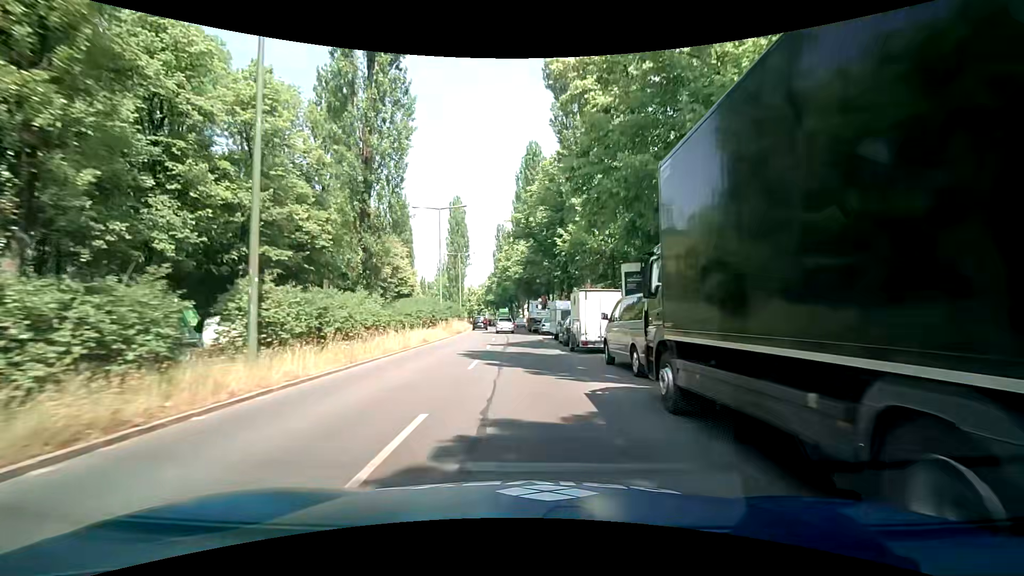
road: secondary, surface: asphalt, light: Day
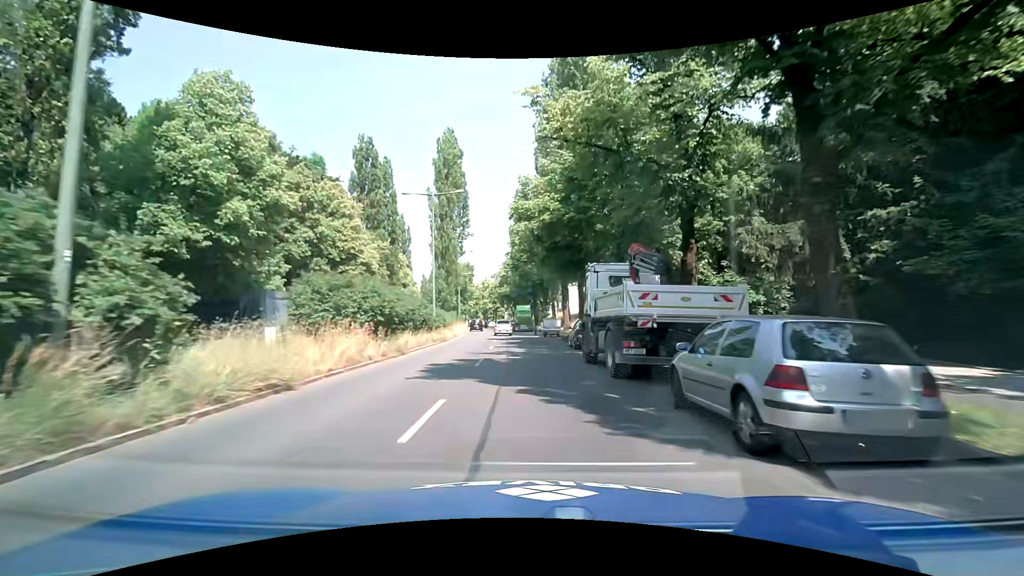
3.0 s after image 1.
(-1.8, +34.7) m; -4°
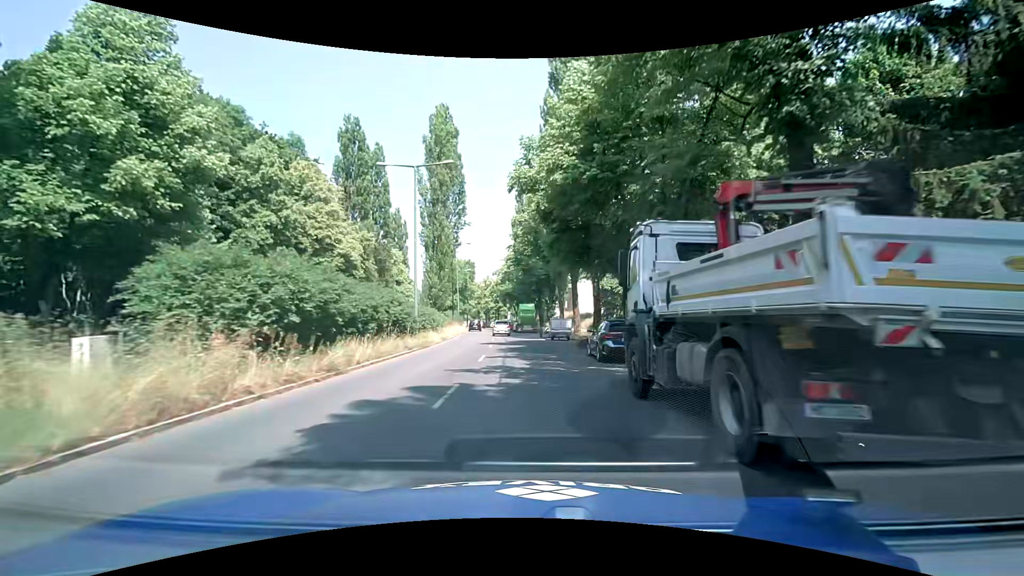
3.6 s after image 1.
(-0.1, +6.9) m; -1°
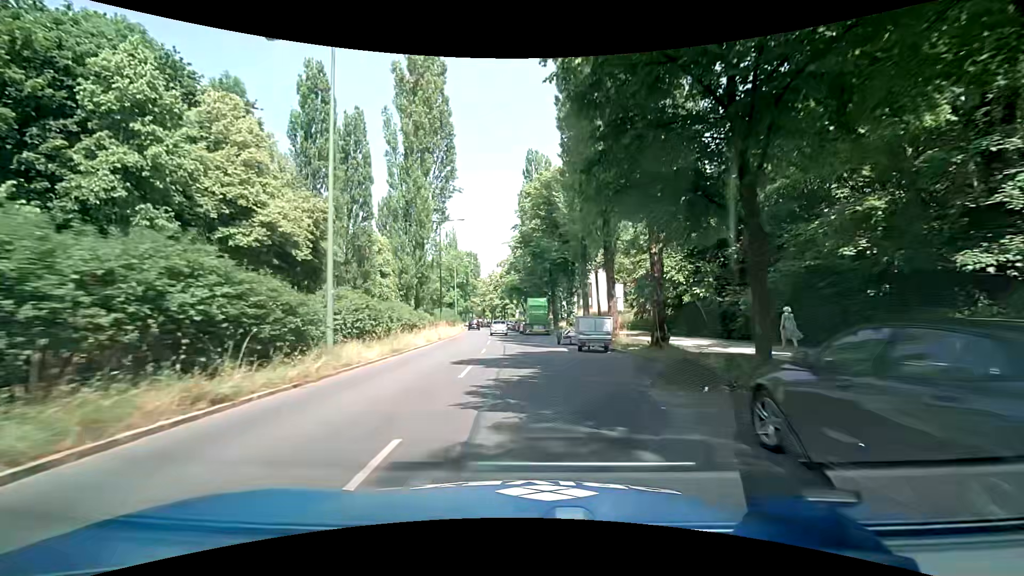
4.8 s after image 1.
(0.0, +13.8) m; -2°
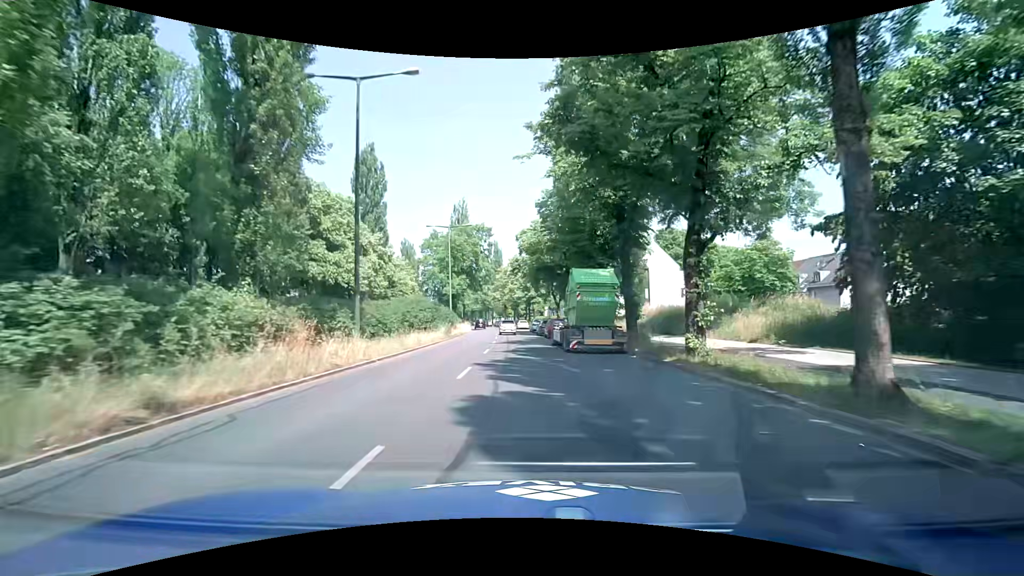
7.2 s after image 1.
(-0.1, +27.5) m; -3°
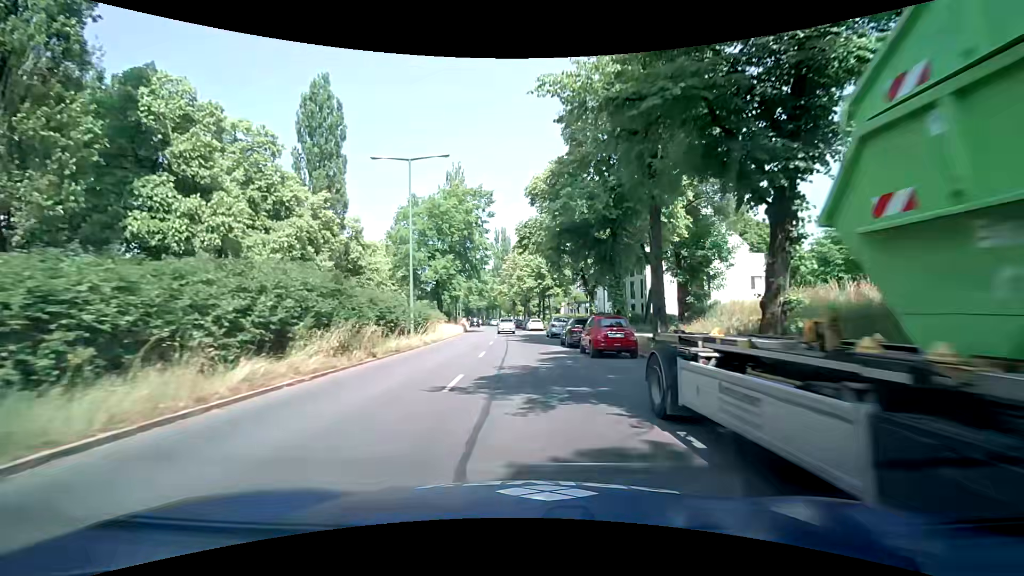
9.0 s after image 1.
(0.0, +20.4) m; 0°
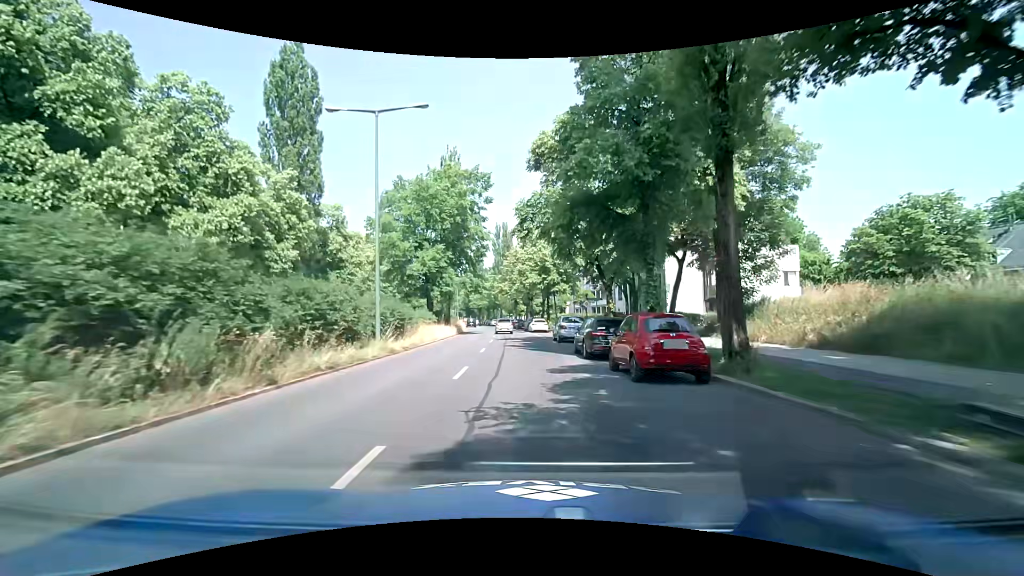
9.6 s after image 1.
(-0.1, +6.7) m; 0°
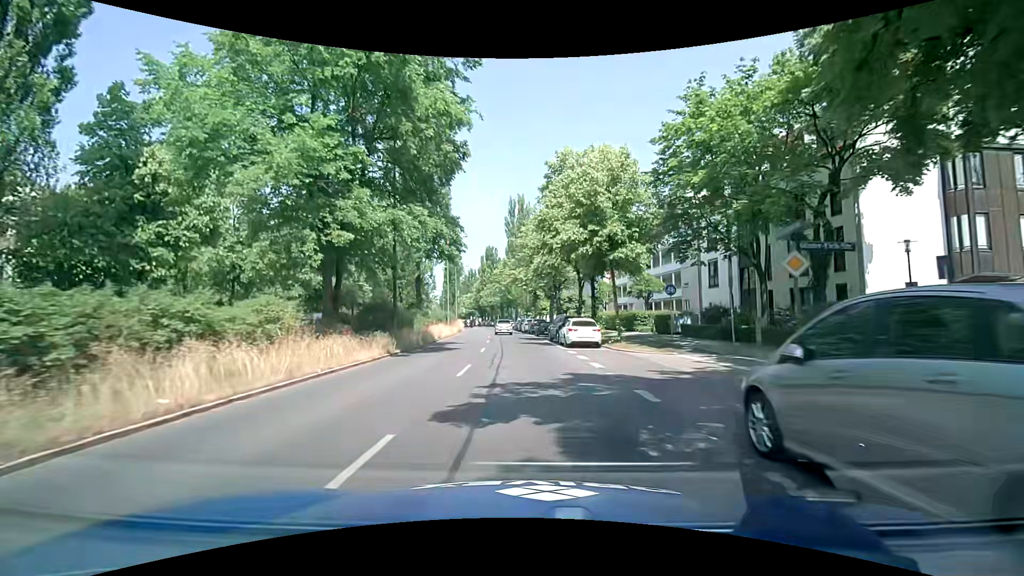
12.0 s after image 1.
(-0.6, +26.5) m; -3°
(0, +10) (0, +20) (-1, +30) (-1, +40) (-2, +50) (-3, +60) (-4, +70) (-5, +80) (-6, +90) (-8, +100) m
